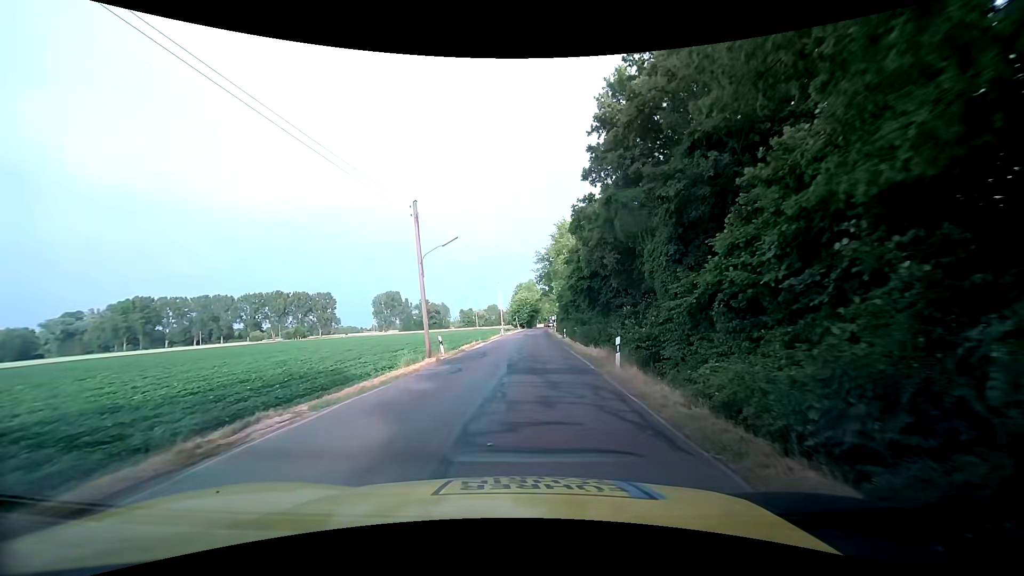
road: tertiary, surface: asphalt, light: Day
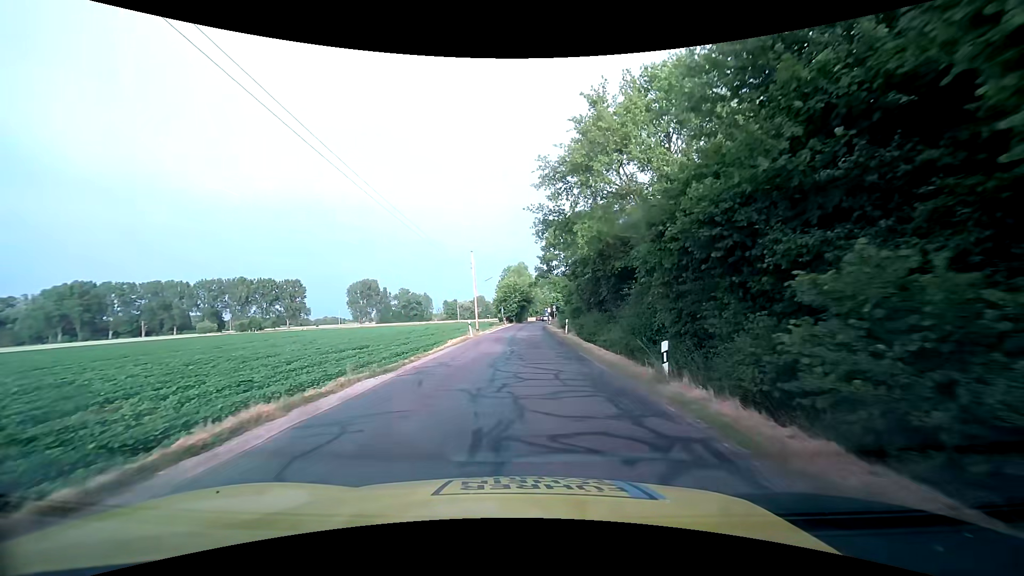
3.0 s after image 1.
(0.0, +31.2) m; +1°
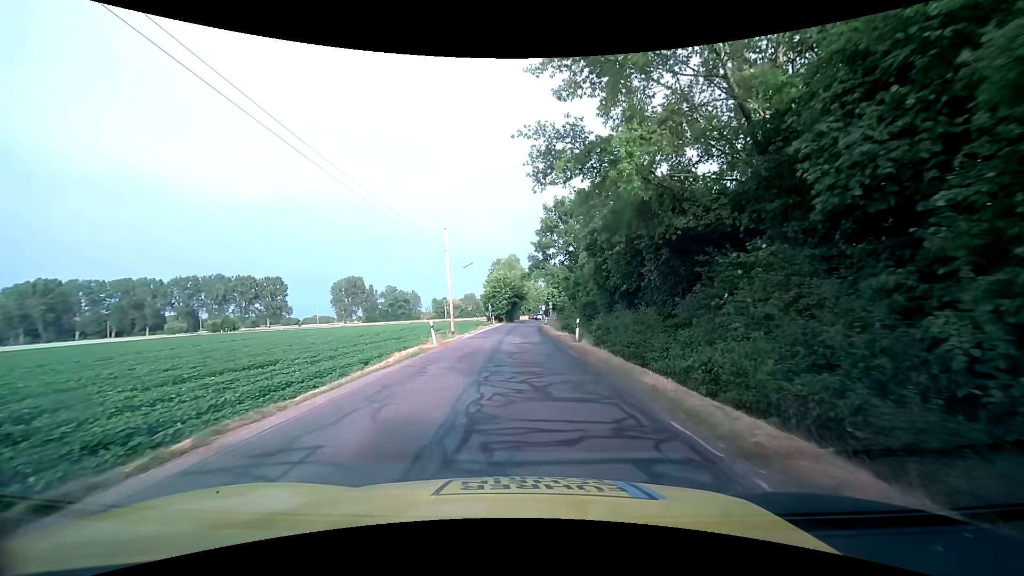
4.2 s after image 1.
(+0.1, +12.7) m; +1°
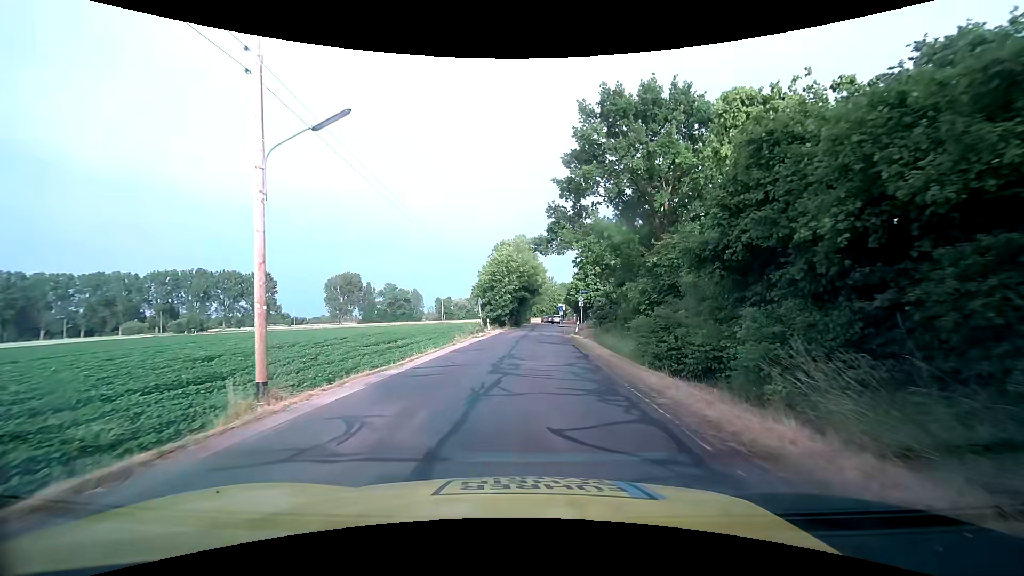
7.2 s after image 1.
(-0.2, +29.3) m; -1°
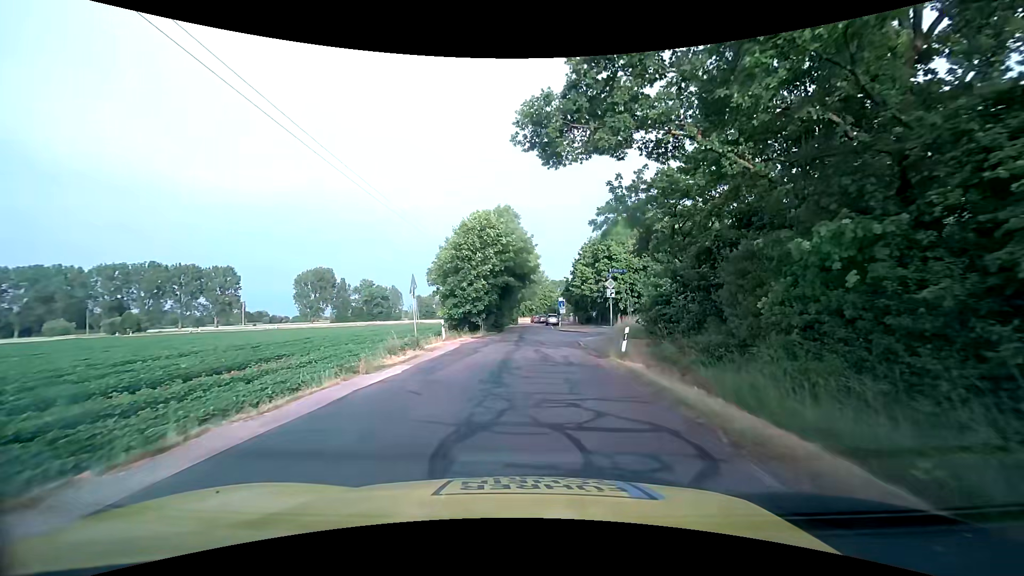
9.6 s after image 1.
(+0.2, +21.5) m; +1°
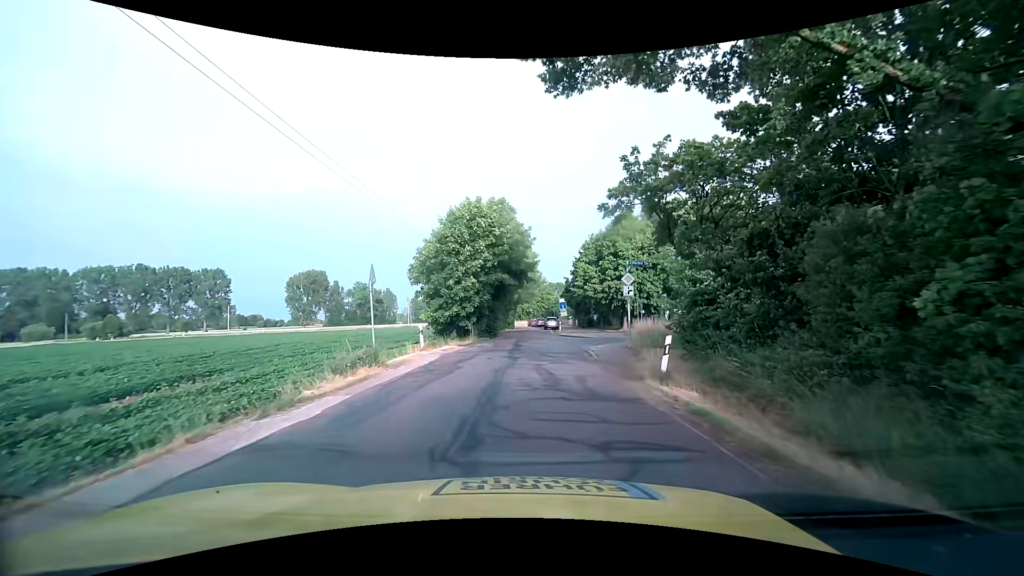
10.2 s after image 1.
(+0.1, +5.1) m; +1°
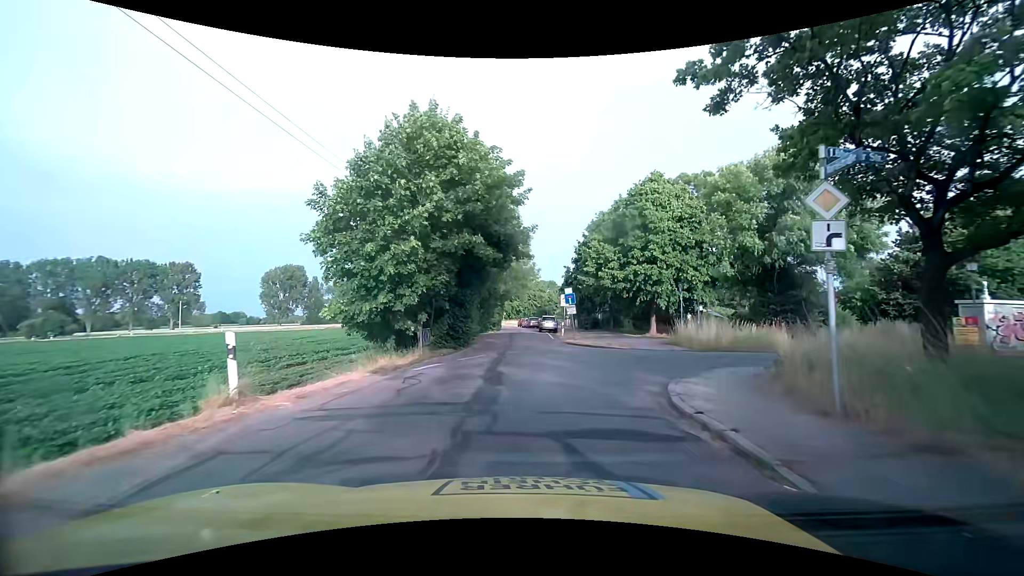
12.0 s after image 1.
(+0.1, +14.0) m; +1°
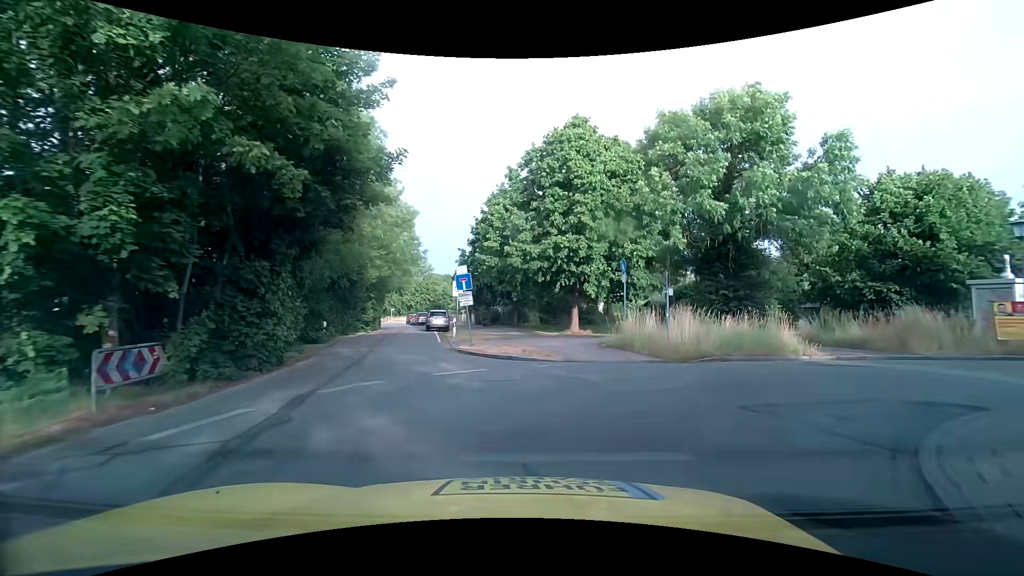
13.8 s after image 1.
(+0.7, +9.8) m; +14°
